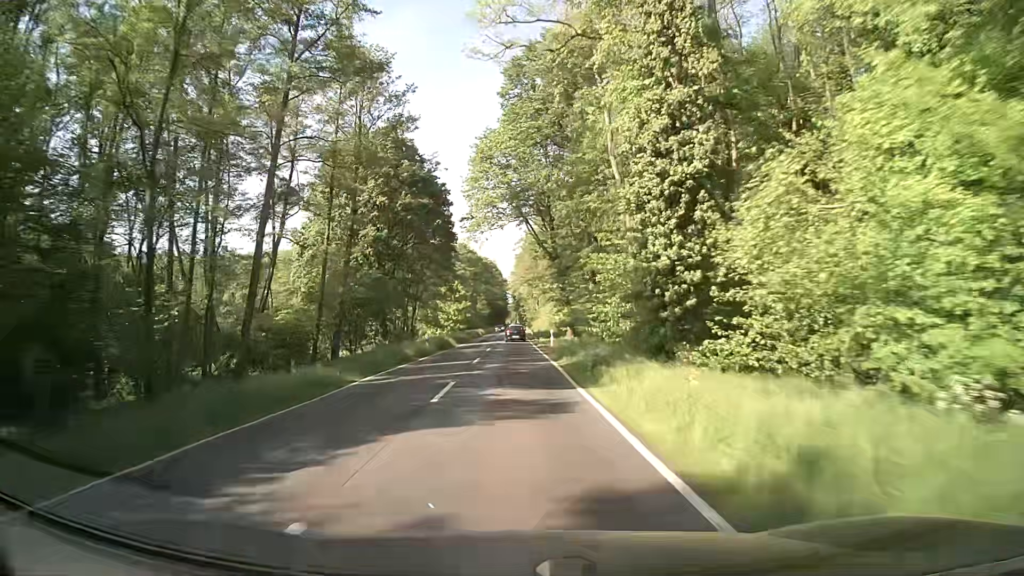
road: secondary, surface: asphalt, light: Day
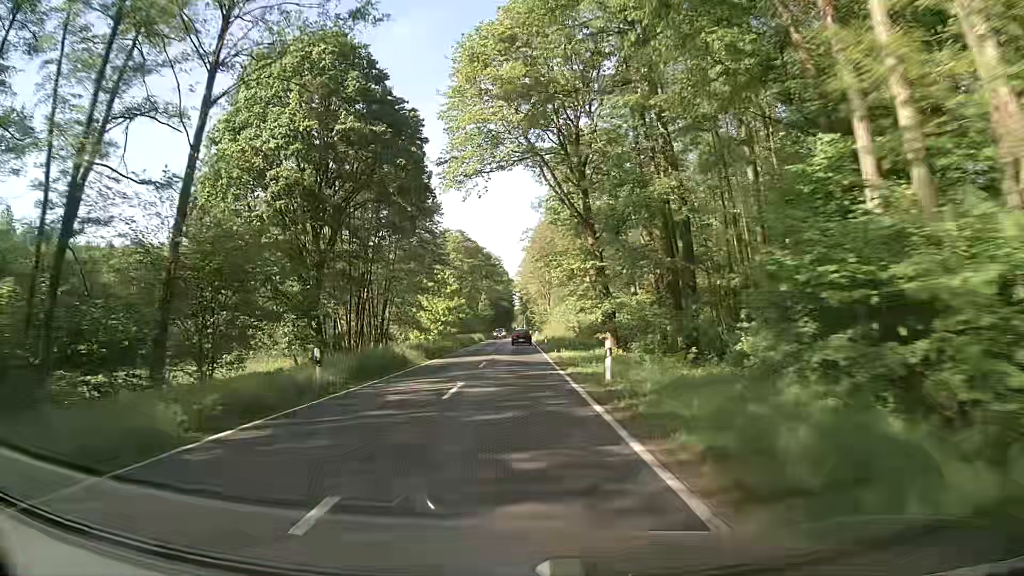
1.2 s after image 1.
(-0.1, +22.8) m; -1°
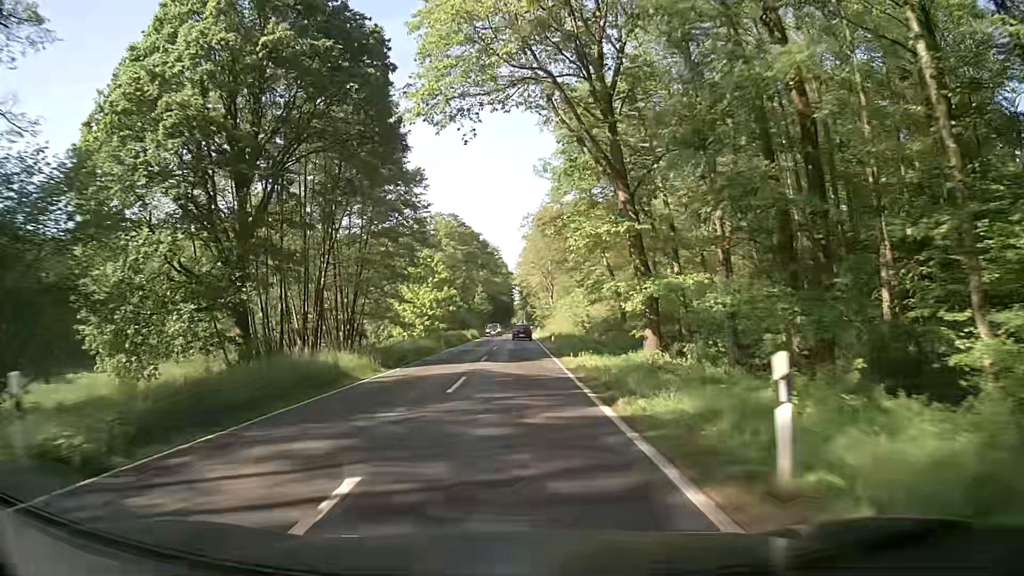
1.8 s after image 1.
(0.0, +11.4) m; -1°
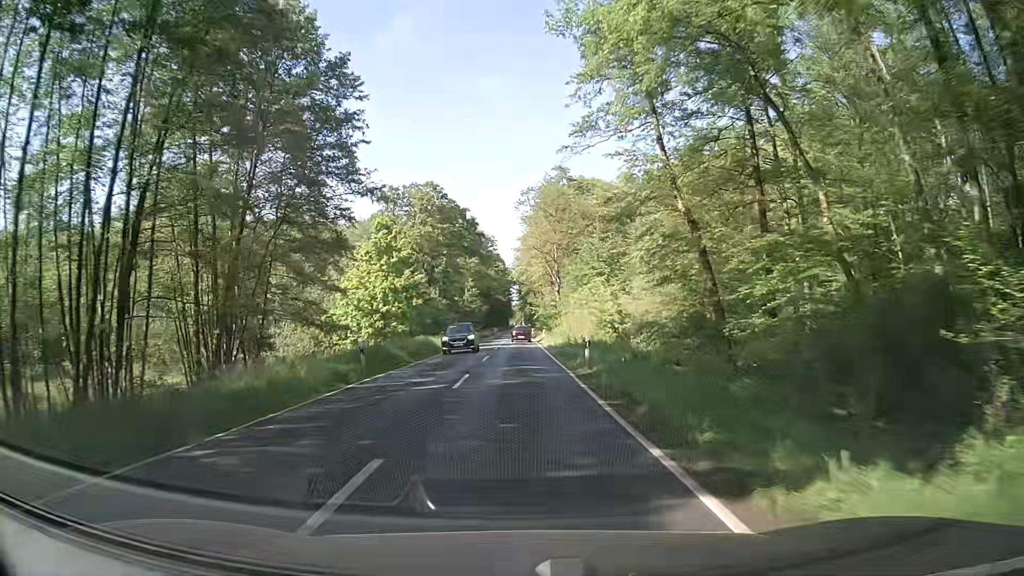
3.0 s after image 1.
(+0.2, +22.8) m; +2°
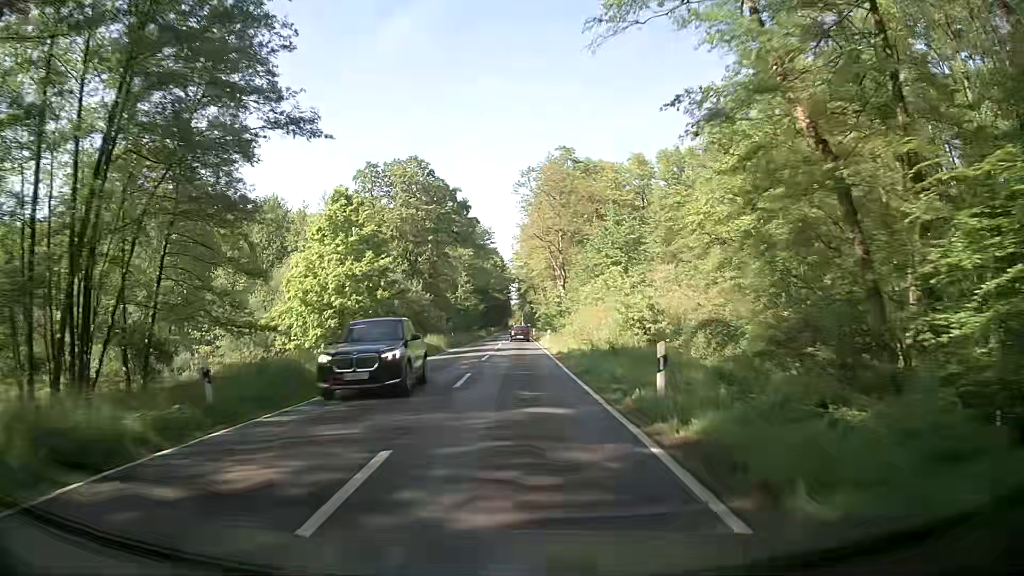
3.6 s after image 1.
(-0.1, +11.4) m; -1°
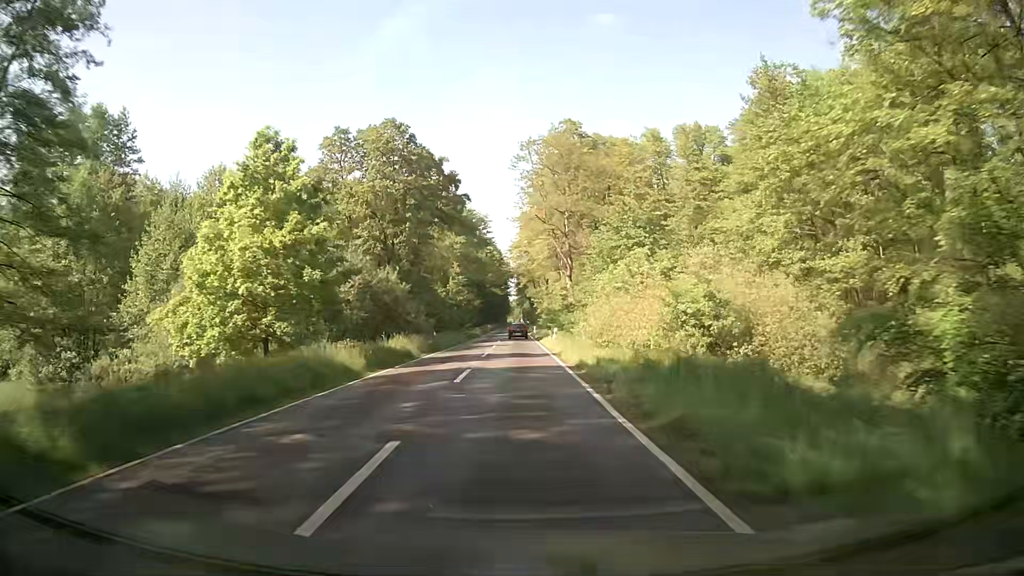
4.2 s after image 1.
(+0.1, +11.4) m; 0°
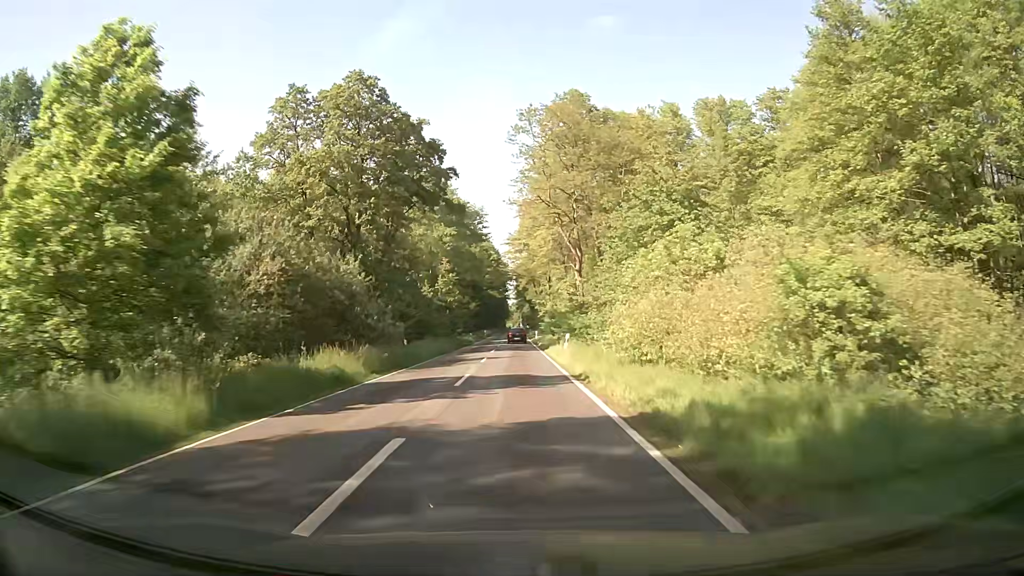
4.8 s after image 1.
(+0.1, +11.4) m; +1°
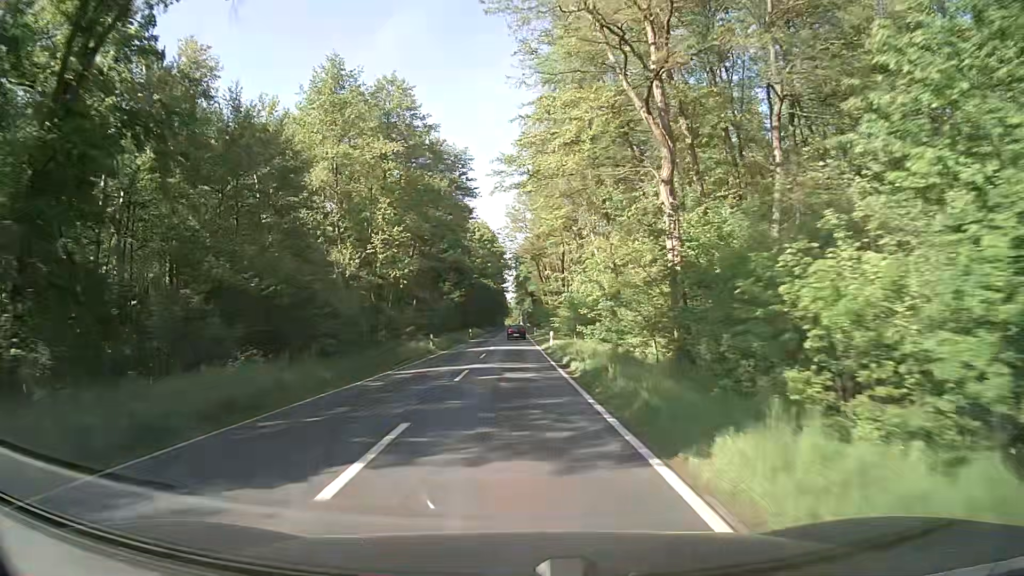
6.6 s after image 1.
(+0.1, +34.3) m; 0°
(0, +10) (0, +20) (0, +30) (0, +40) (0, +50) (0, +60) (0, +70) (0, +80) (0, +90) (0, +100) m
